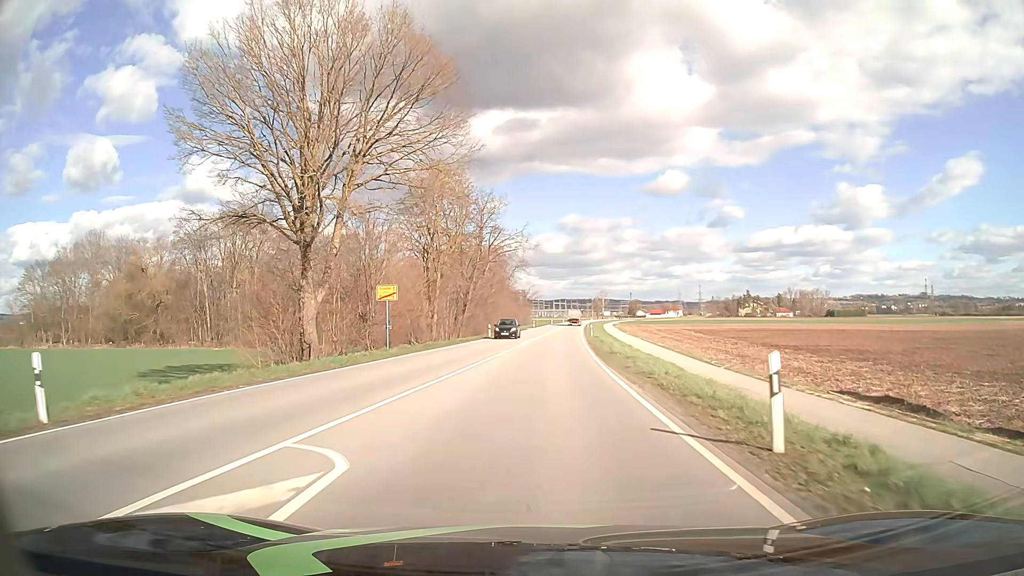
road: primary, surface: asphalt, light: Day
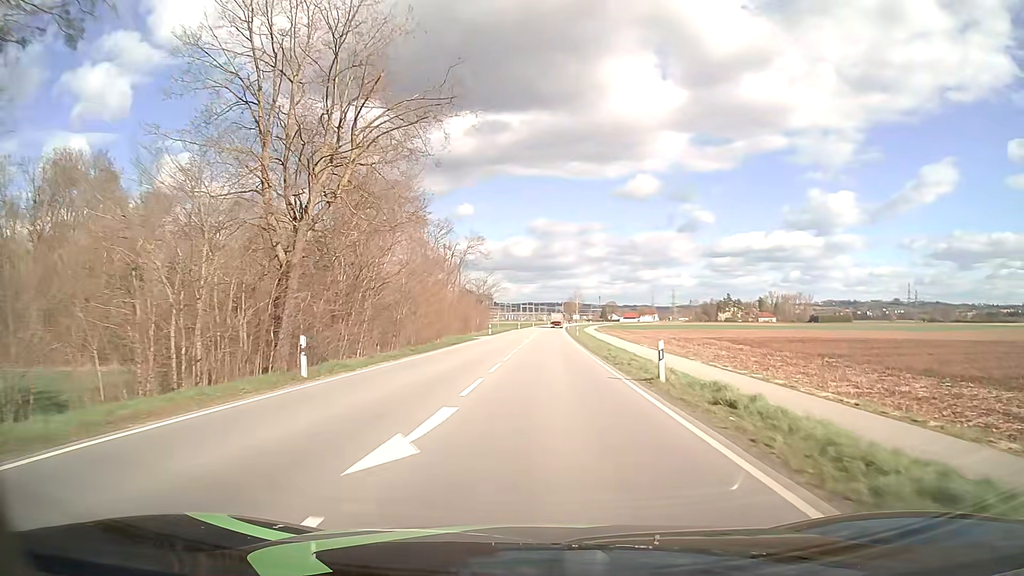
(+1.0, +40.8) m; +3°
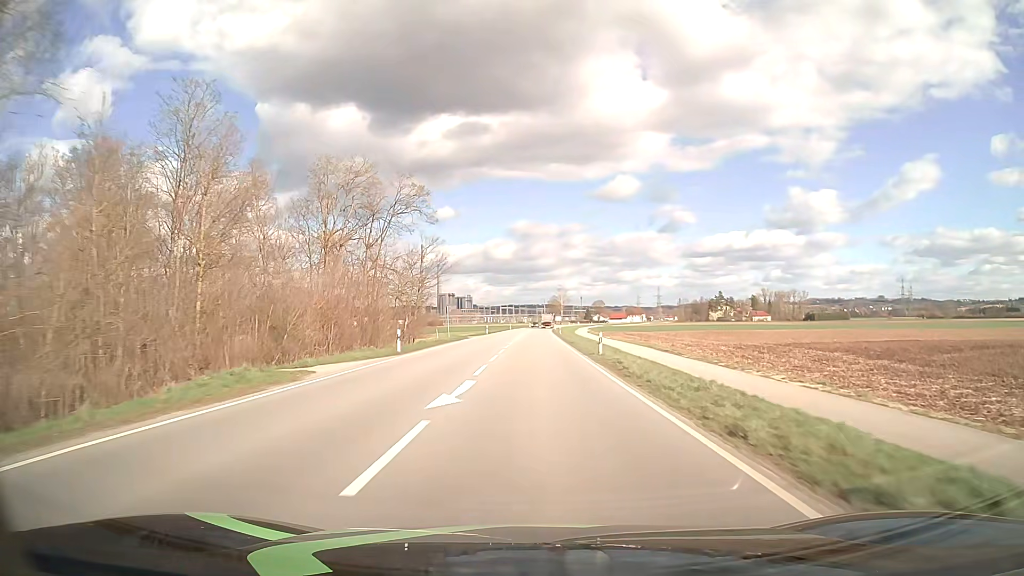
(+0.5, +37.8) m; +1°
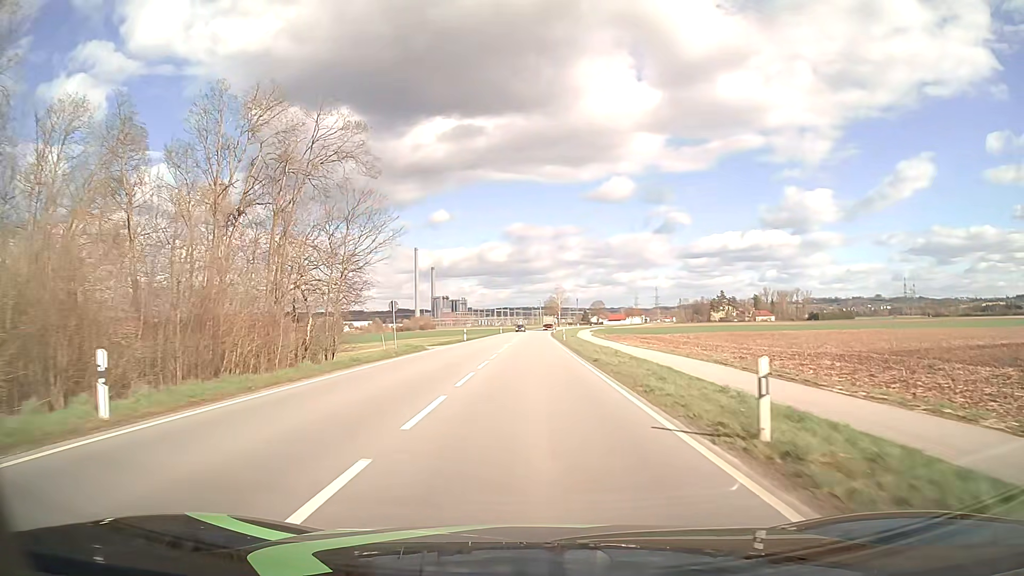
(+0.1, +20.9) m; 0°
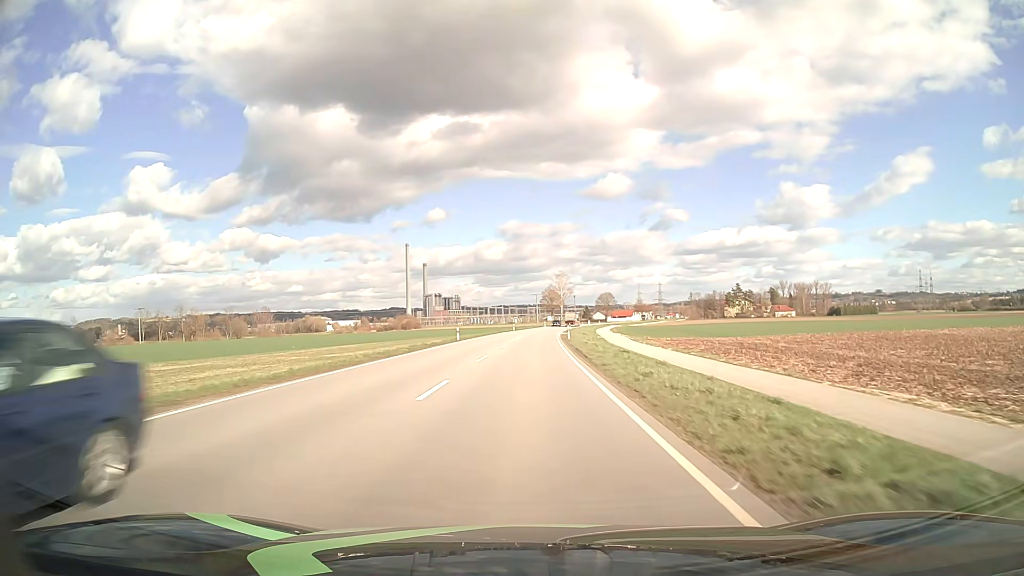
(+0.3, +57.4) m; 0°
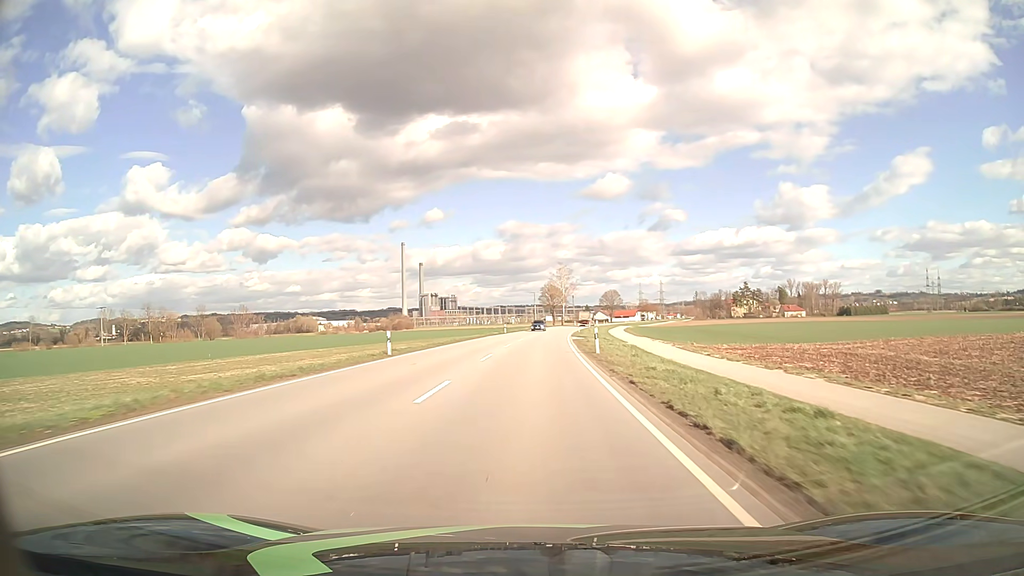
(0.0, +25.0) m; 0°
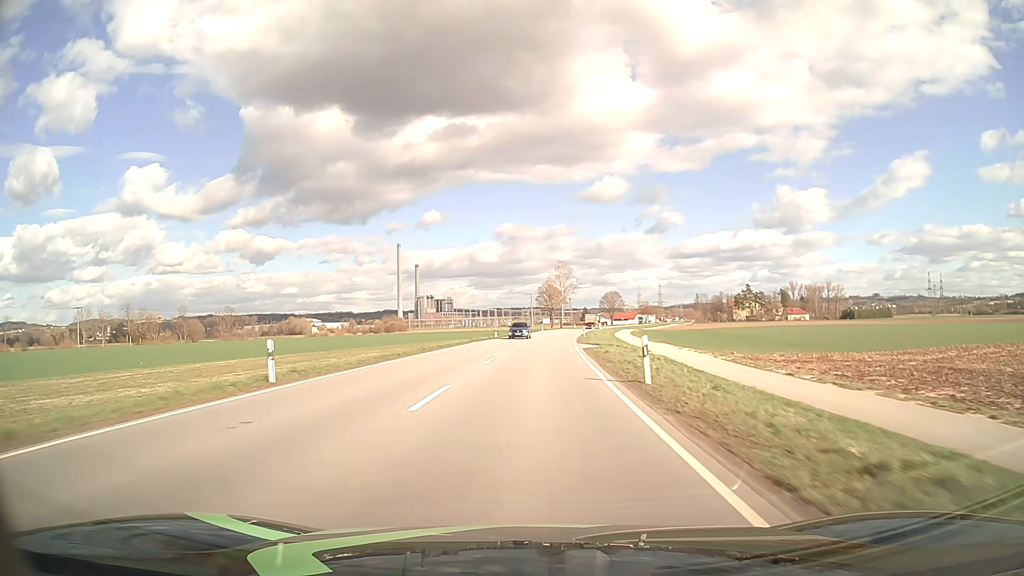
(0.0, +12.9) m; 0°
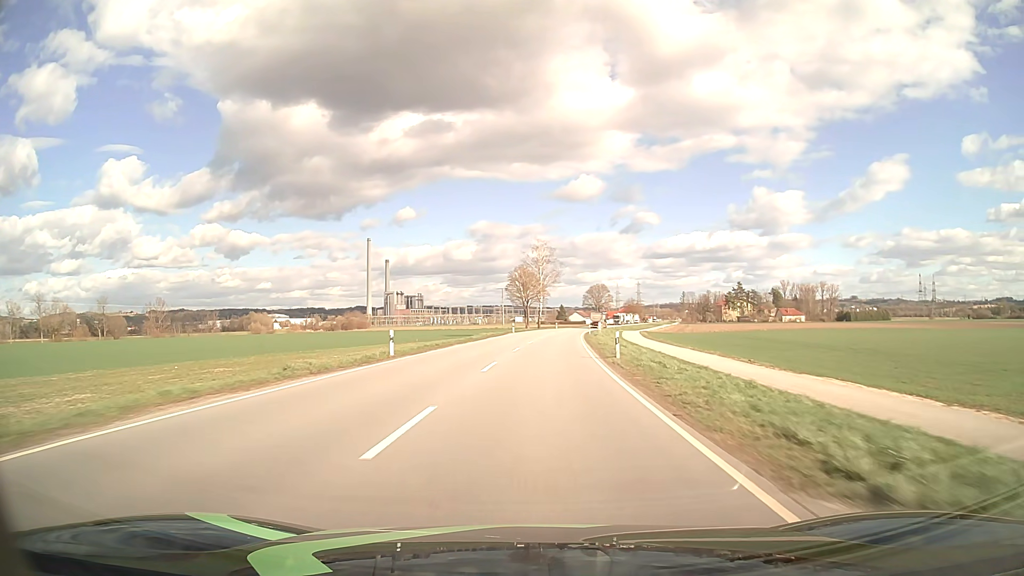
(+0.7, +40.1) m; +2°
(0, +10) (0, +20) (+1, +30) (+1, +40) (+2, +50) (+2, +60) (+3, +70) (+4, +80) (+5, +90) (+7, +100) m
